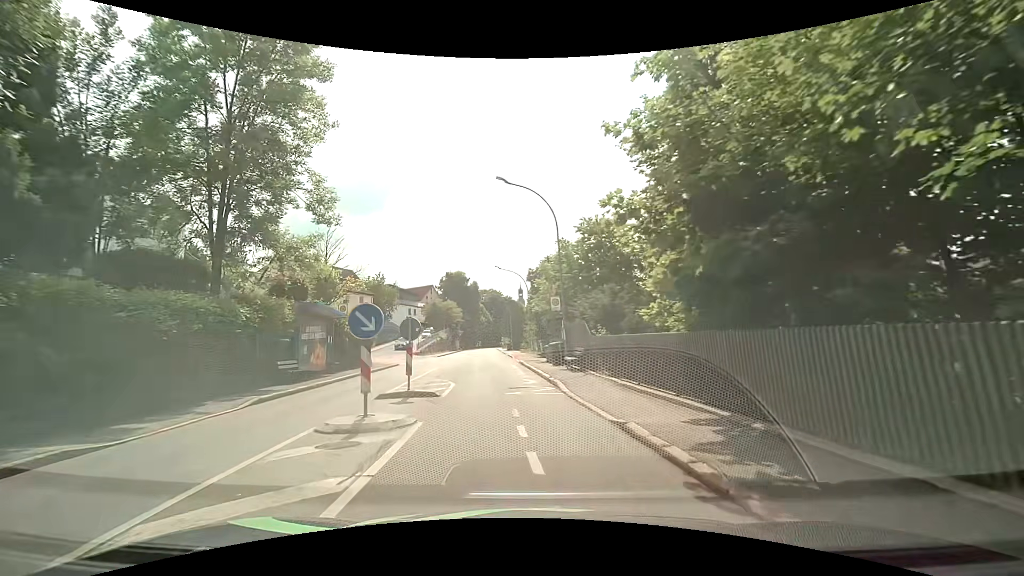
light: Day
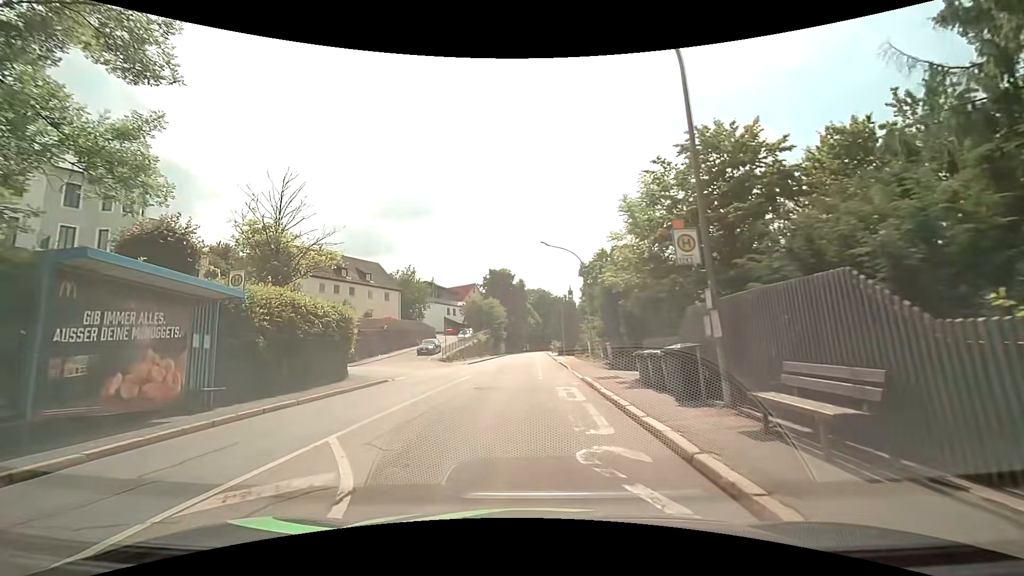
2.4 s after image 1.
(-0.7, +13.4) m; -6°
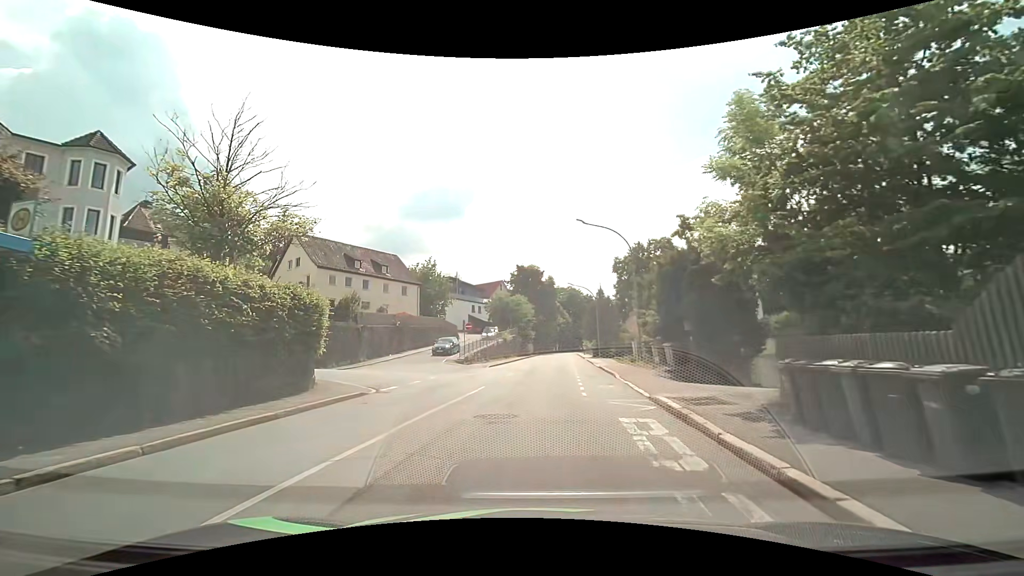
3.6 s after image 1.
(-0.2, +6.8) m; -3°
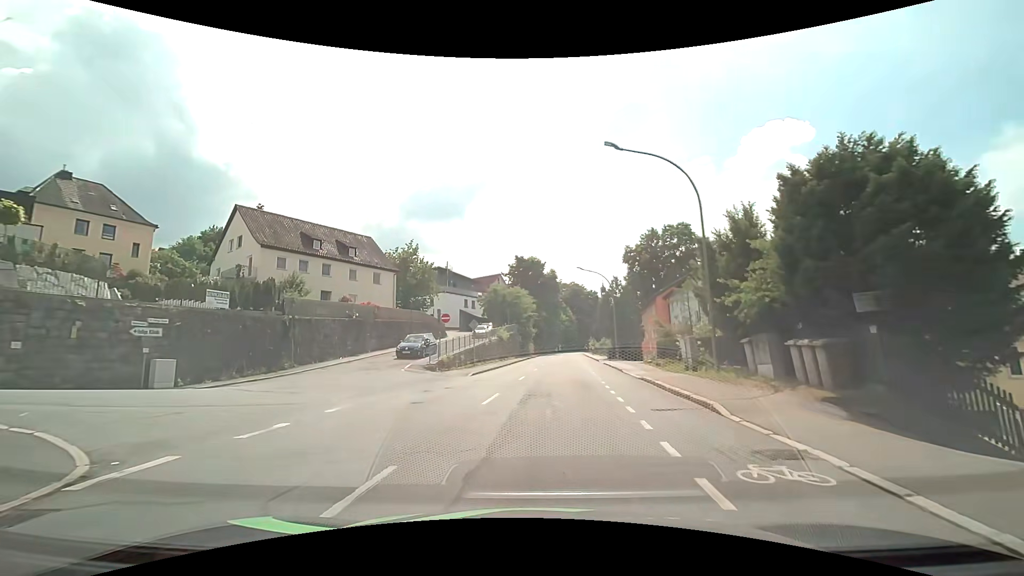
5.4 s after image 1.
(-0.2, +11.9) m; 0°
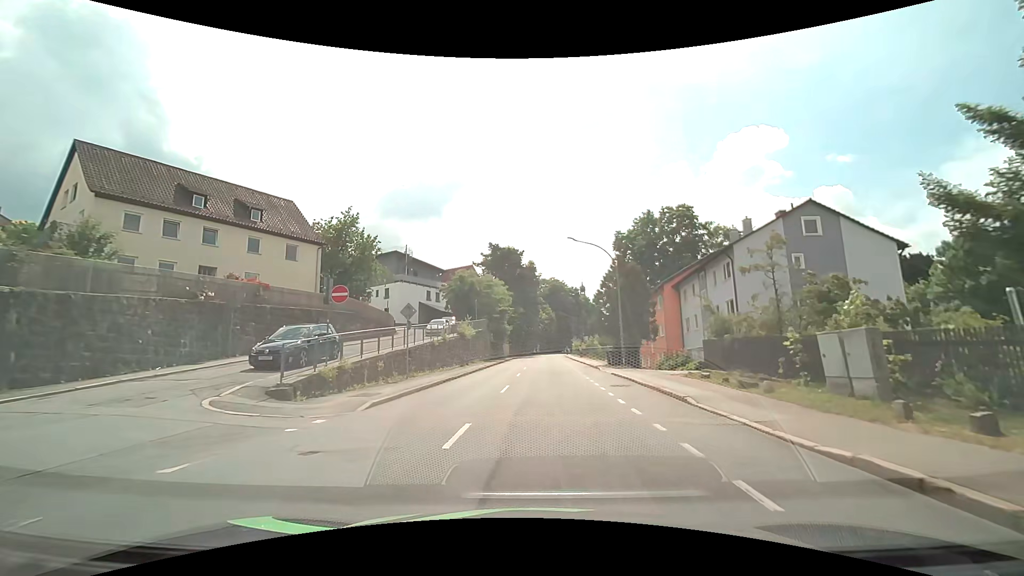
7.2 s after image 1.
(-0.1, +14.2) m; +2°
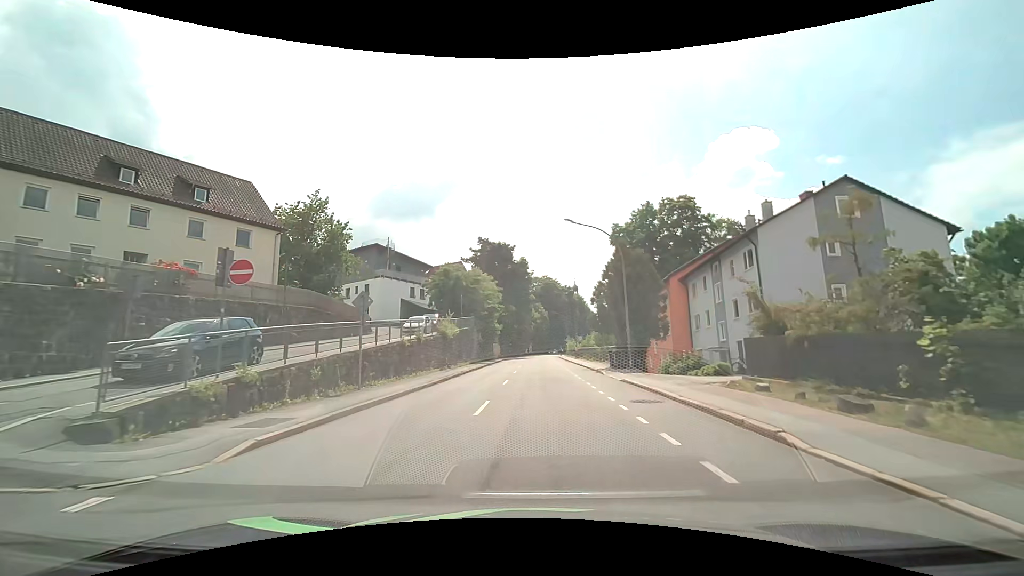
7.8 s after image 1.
(+0.1, +5.3) m; +1°
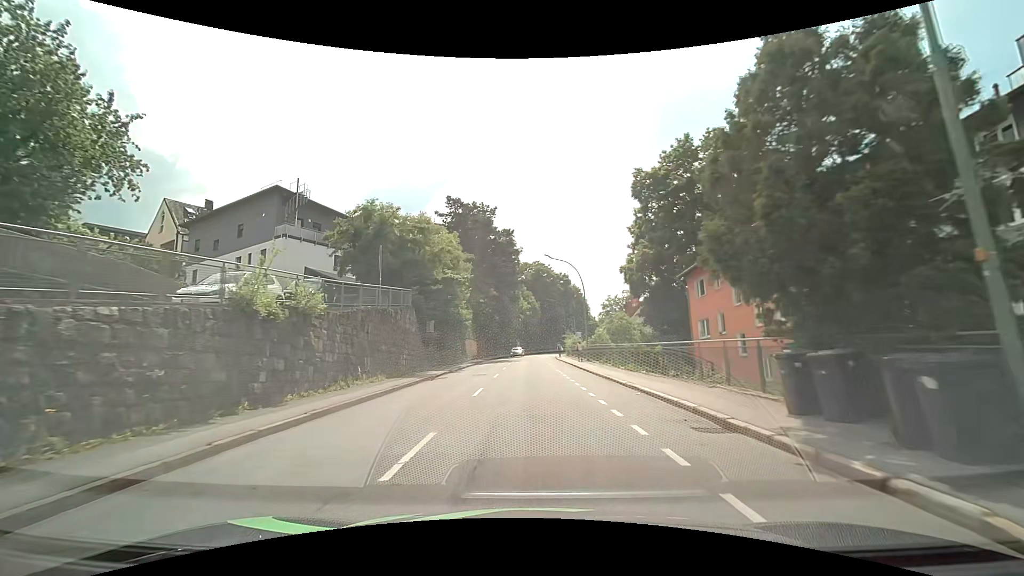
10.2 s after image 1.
(+0.4, +23.7) m; +2°
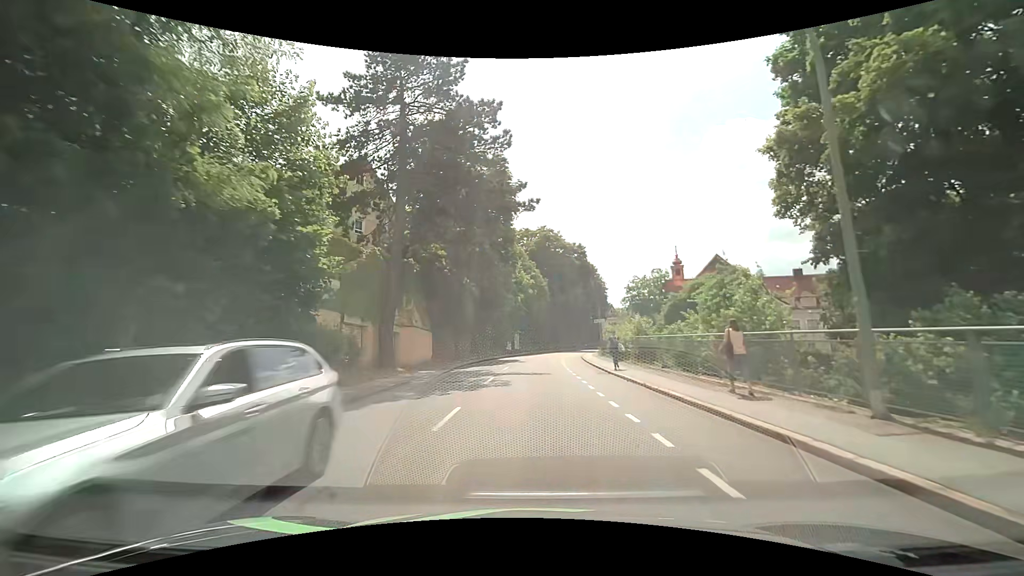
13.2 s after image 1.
(-0.6, +33.5) m; 0°
